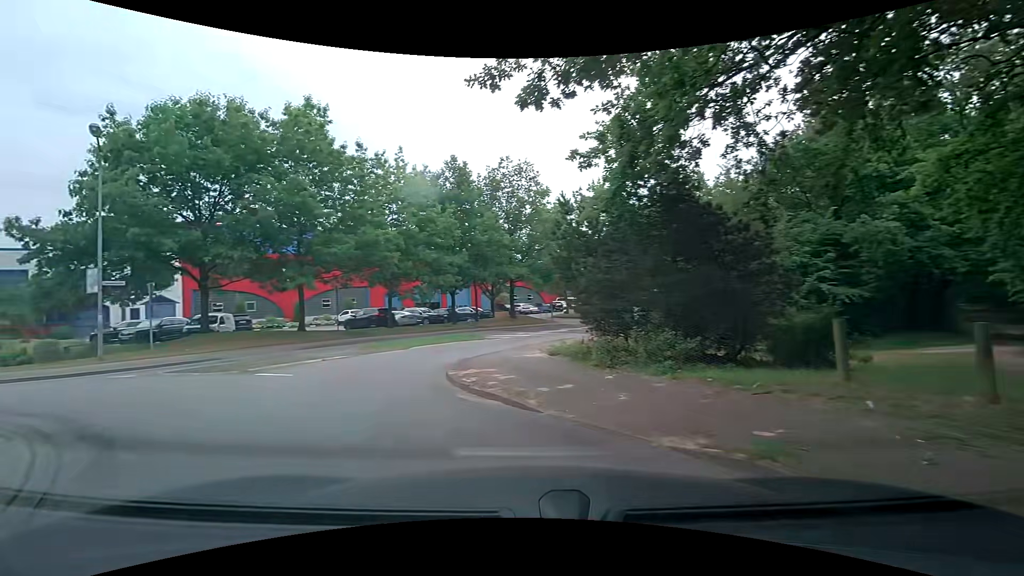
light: Day
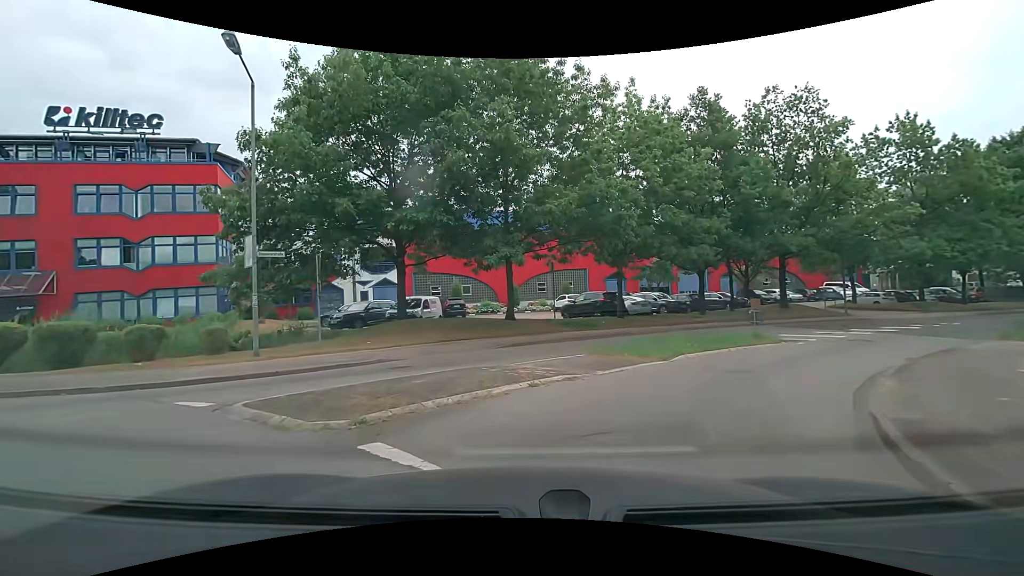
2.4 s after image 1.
(-2.4, +8.4) m; -24°
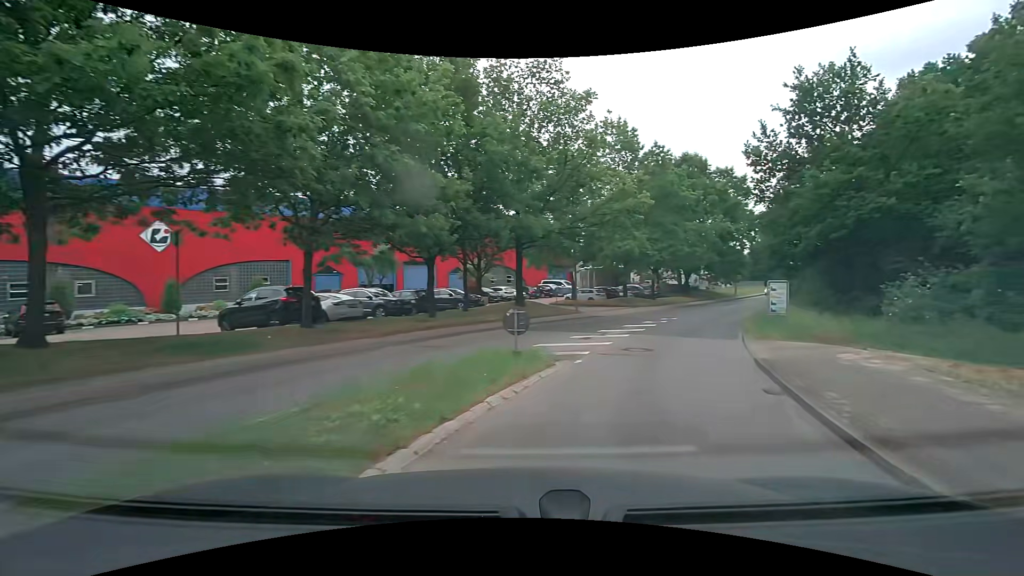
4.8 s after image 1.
(+1.8, +9.3) m; +29°
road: tertiary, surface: asphalt
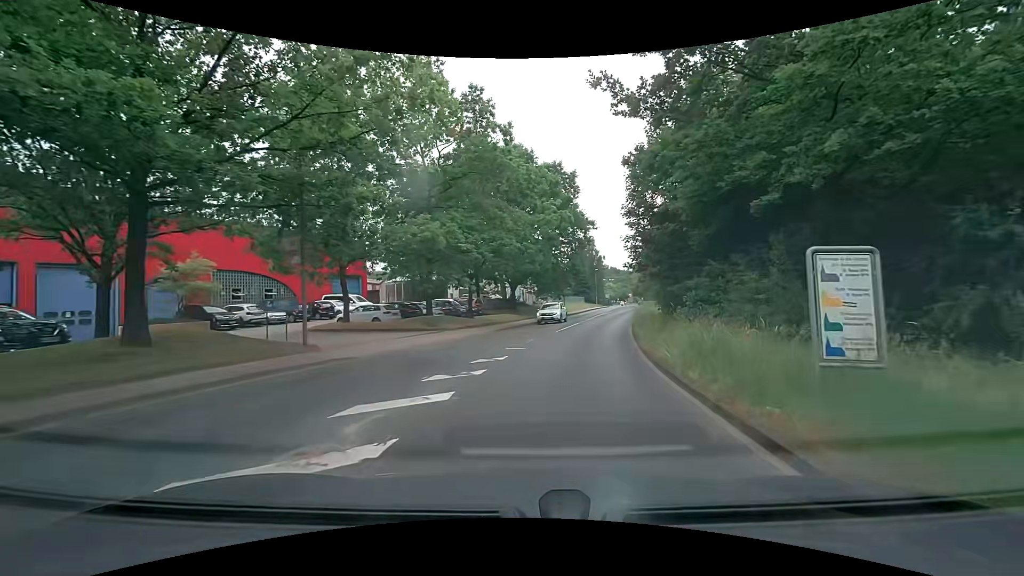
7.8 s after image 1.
(+3.8, +15.8) m; +20°
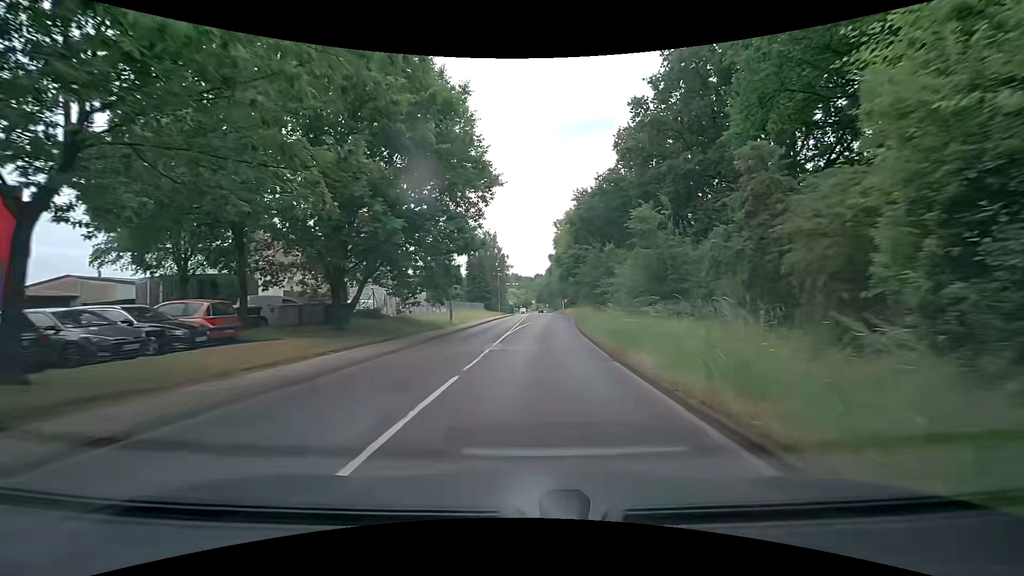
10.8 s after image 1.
(+2.7, +25.2) m; +11°
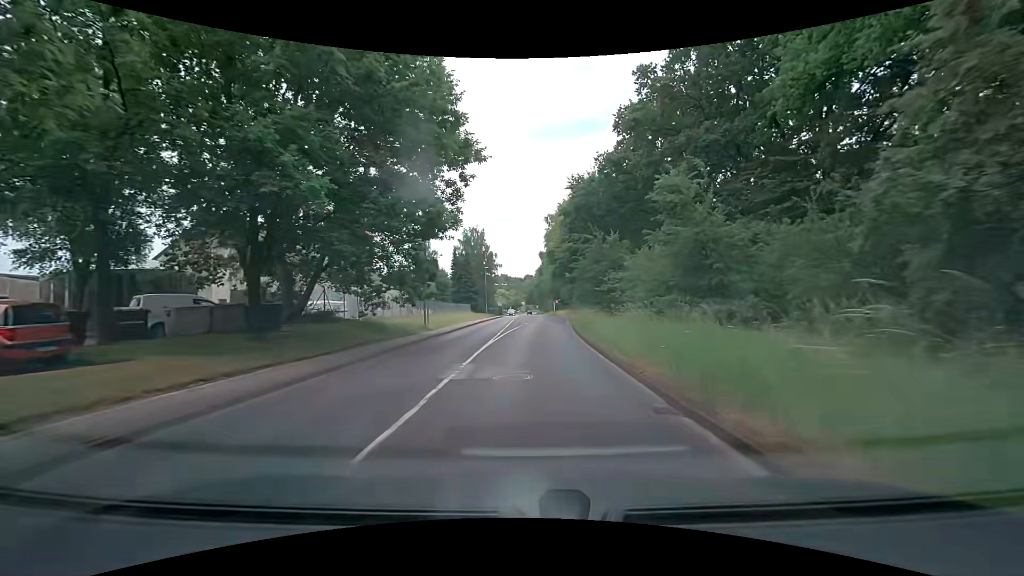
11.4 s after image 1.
(+0.1, +6.3) m; +3°
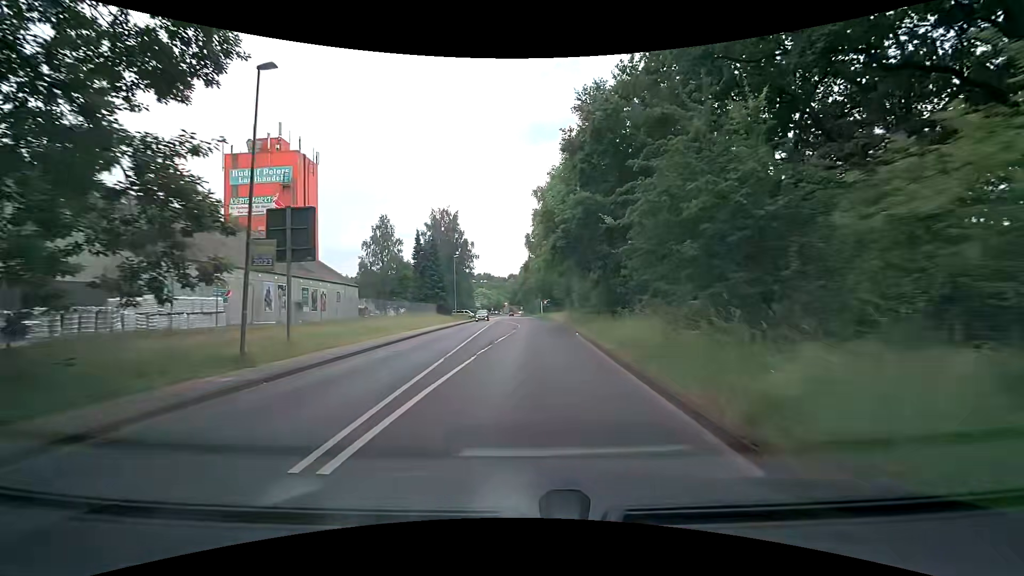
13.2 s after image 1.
(0.0, +20.5) m; +1°
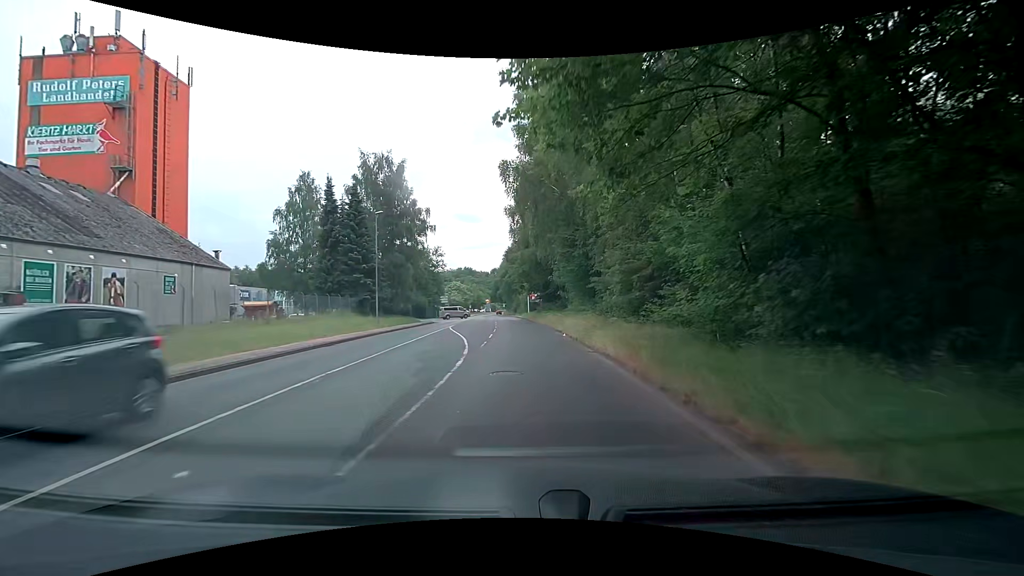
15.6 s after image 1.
(+0.8, +28.8) m; +2°
(0, +10) (0, +20) (0, +30) (-1, +40) (-1, +50) (-2, +60) (-2, +70) (-3, +80) (-3, +90) (-4, +100) m
